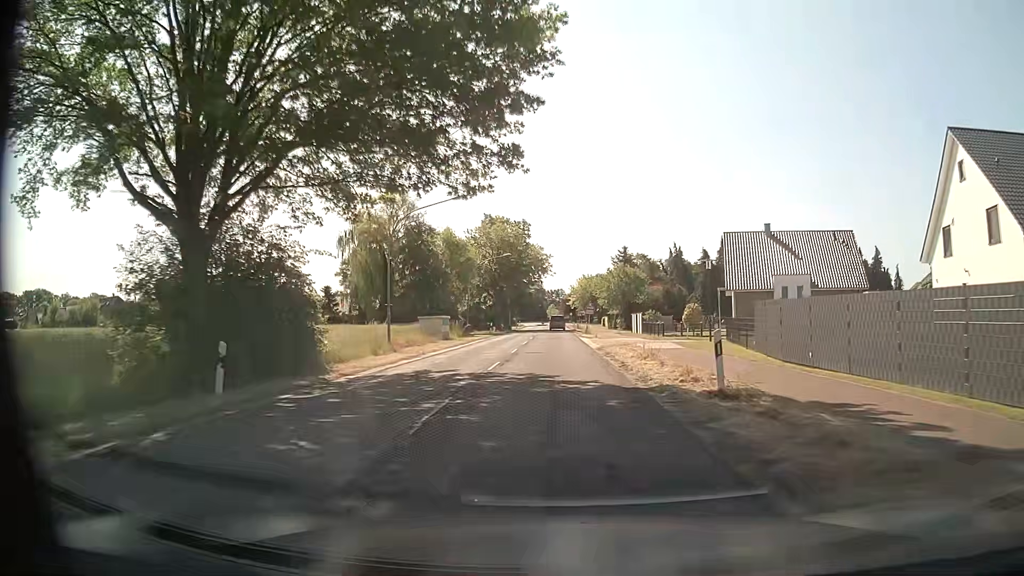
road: secondary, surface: asphalt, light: Day
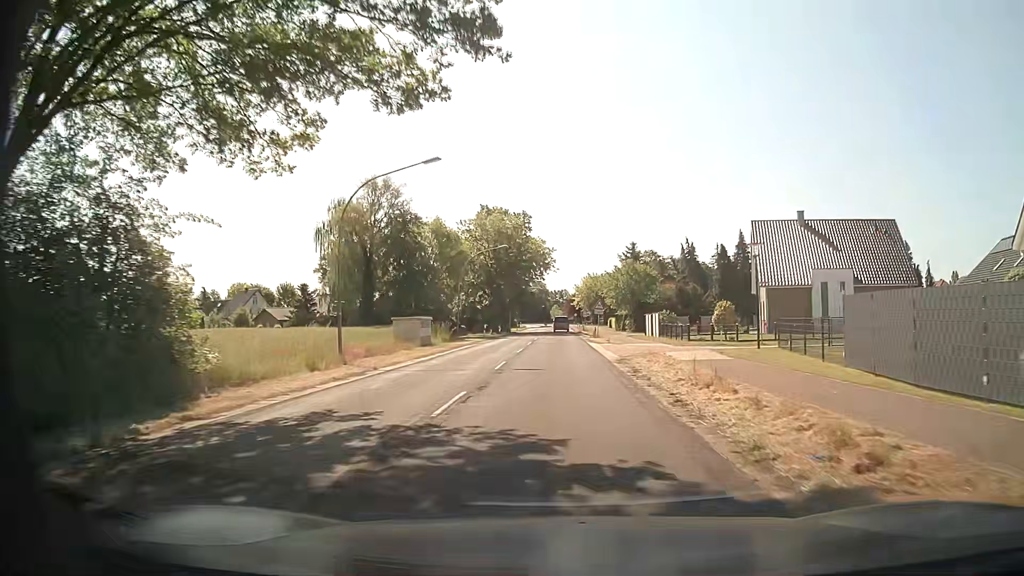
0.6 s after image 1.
(0.0, +8.1) m; 0°
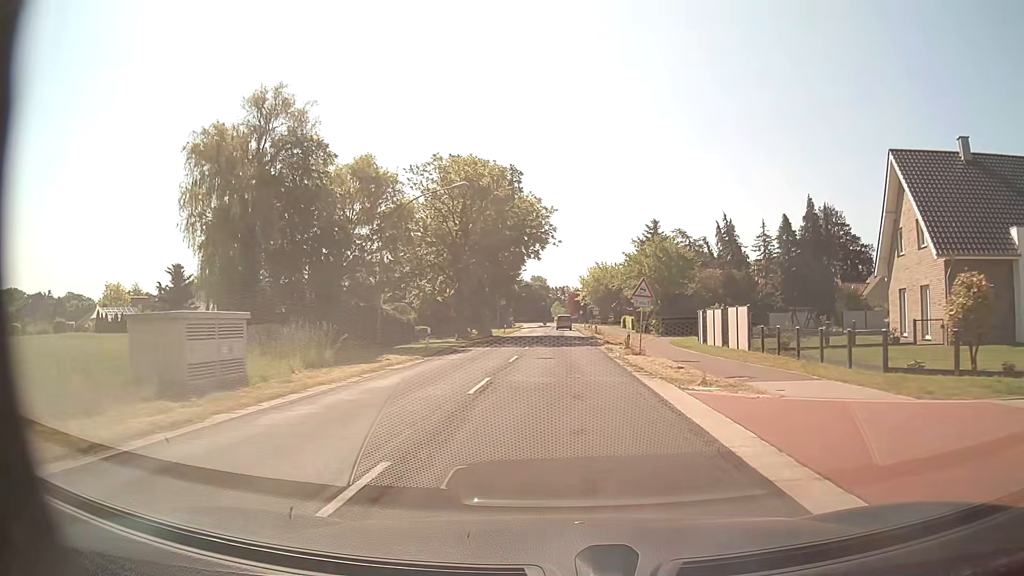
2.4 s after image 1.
(-0.2, +24.4) m; 0°
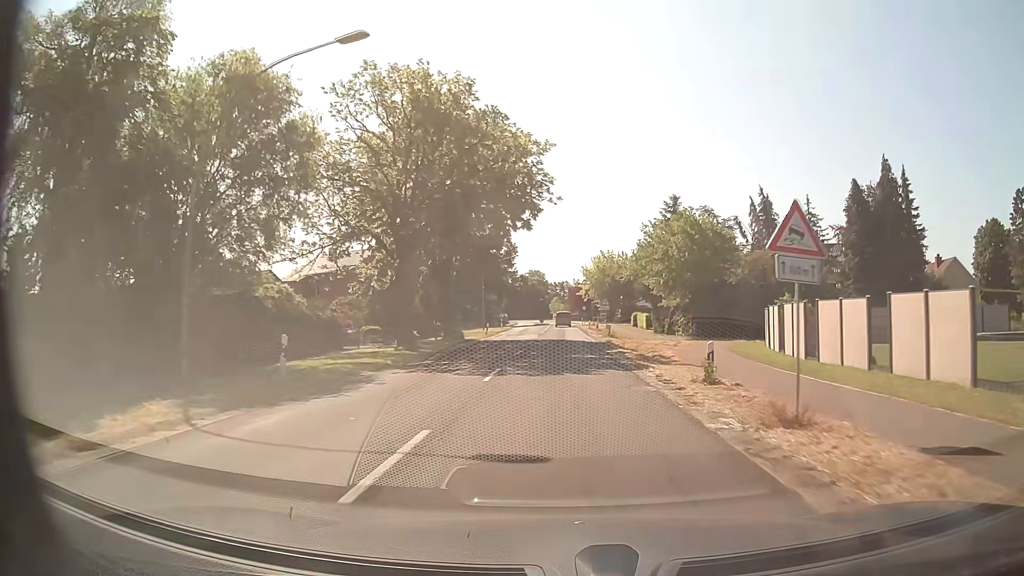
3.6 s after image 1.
(0.0, +16.3) m; 0°
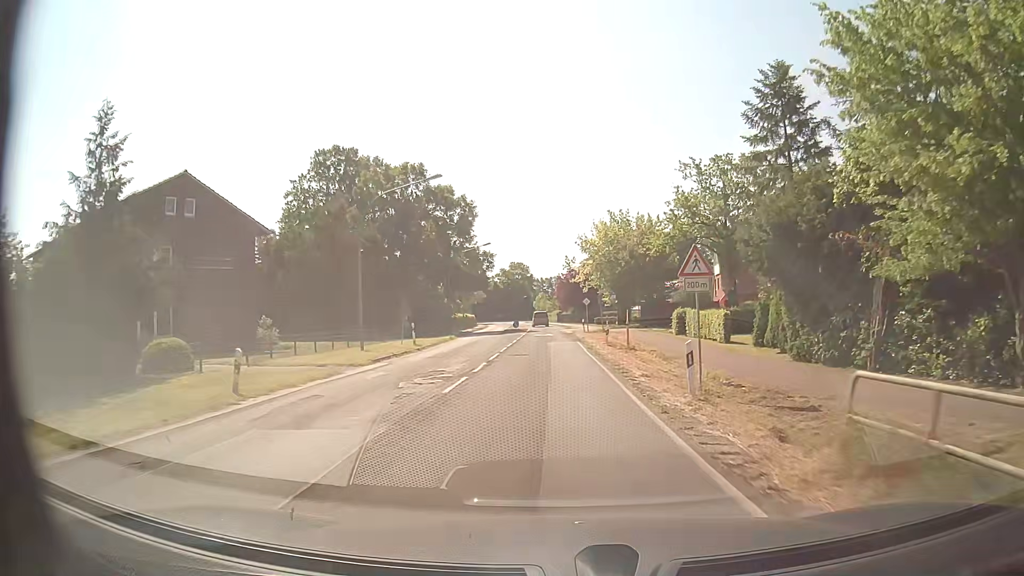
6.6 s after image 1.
(+0.4, +40.6) m; +1°
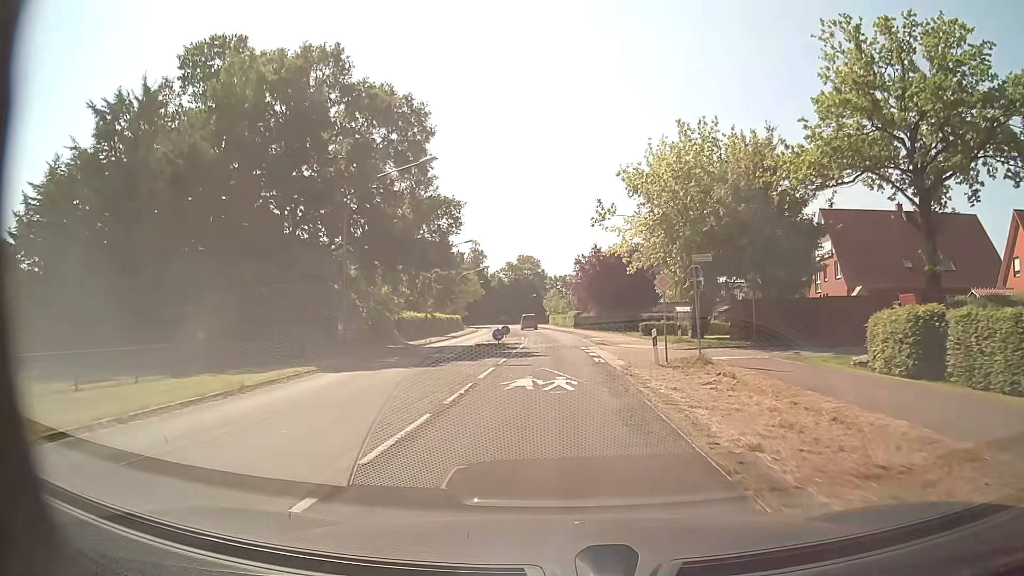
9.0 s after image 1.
(-0.7, +32.4) m; -2°
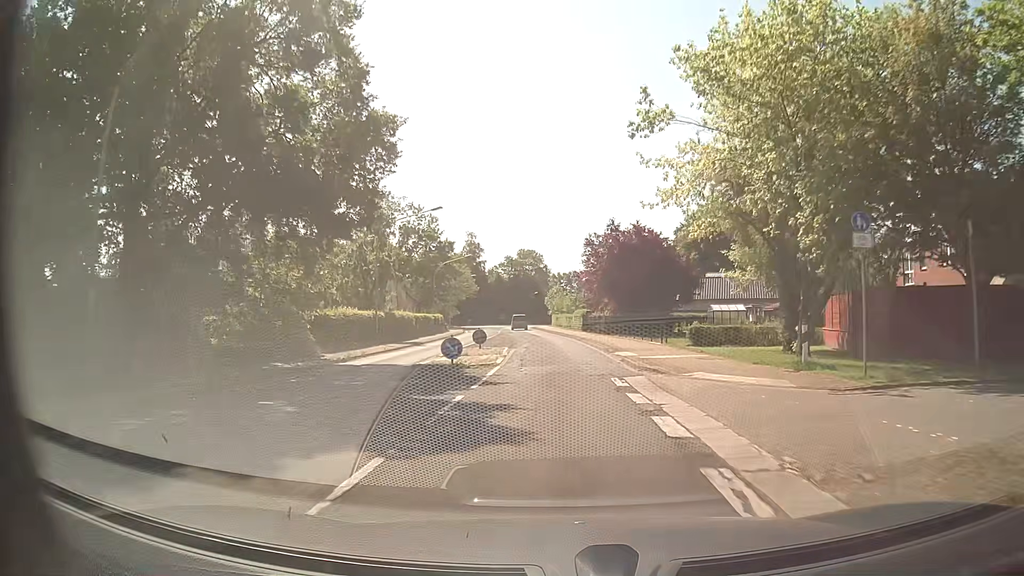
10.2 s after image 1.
(0.0, +16.1) m; 0°
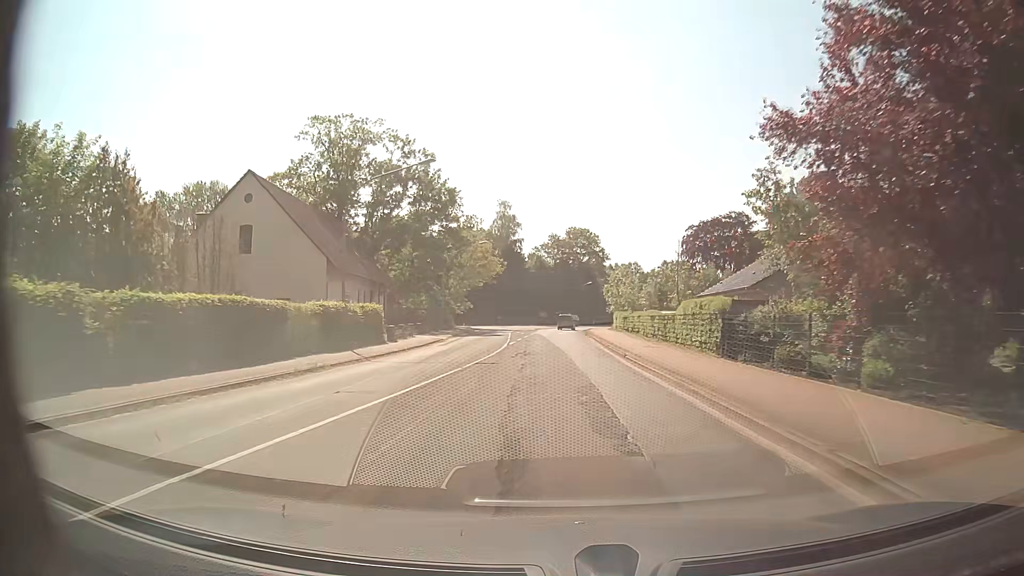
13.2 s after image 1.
(-1.4, +40.2) m; -5°
(0, +10) (0, +20) (0, +30) (0, +40) (0, +50) (0, +60) (0, +70) (+1, +80) (+2, +90) (+5, +99) m
